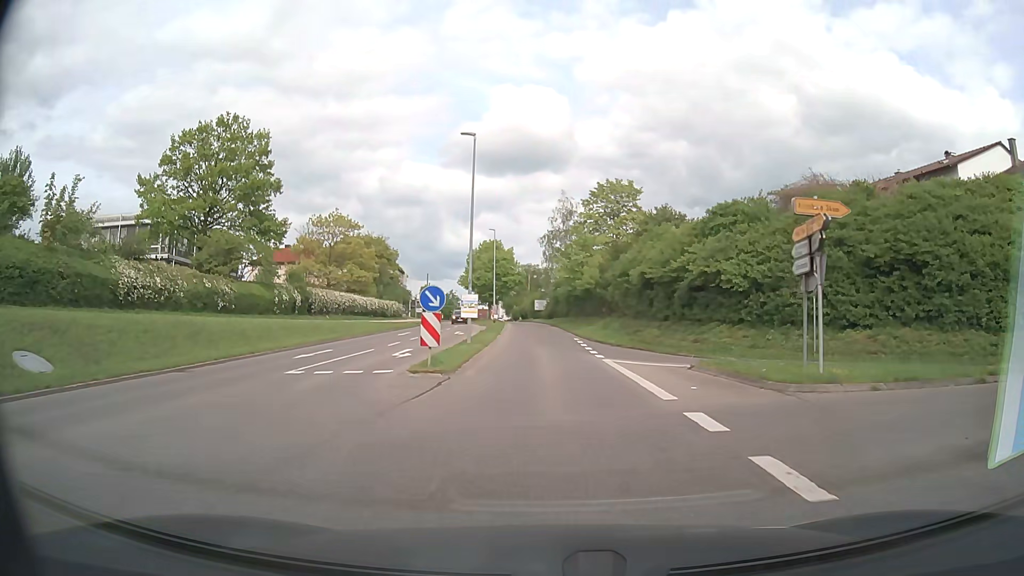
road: tertiary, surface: asphalt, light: Day
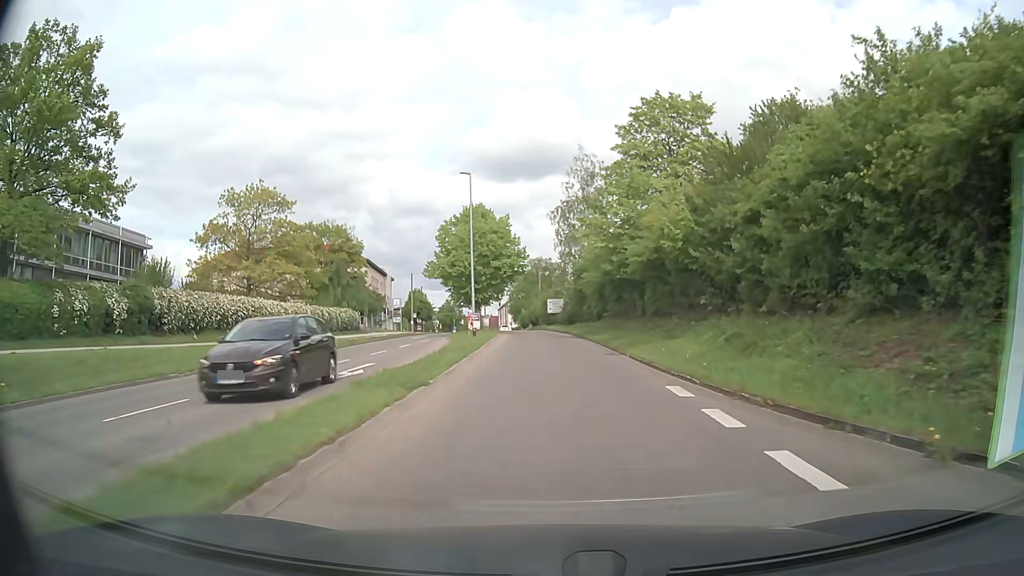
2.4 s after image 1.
(0.0, +27.5) m; 0°
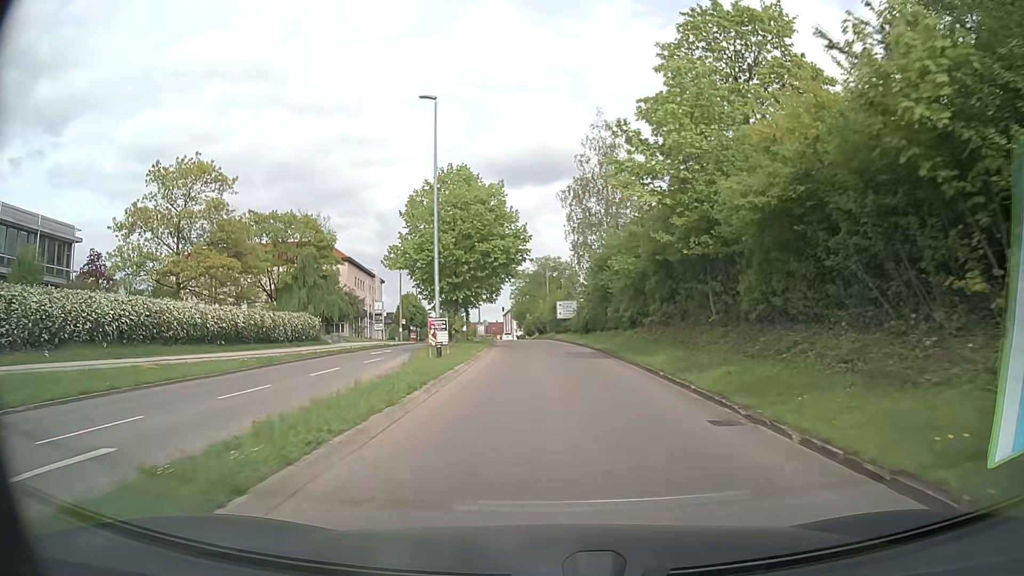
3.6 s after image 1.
(-0.1, +13.8) m; -1°
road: secondary_link
